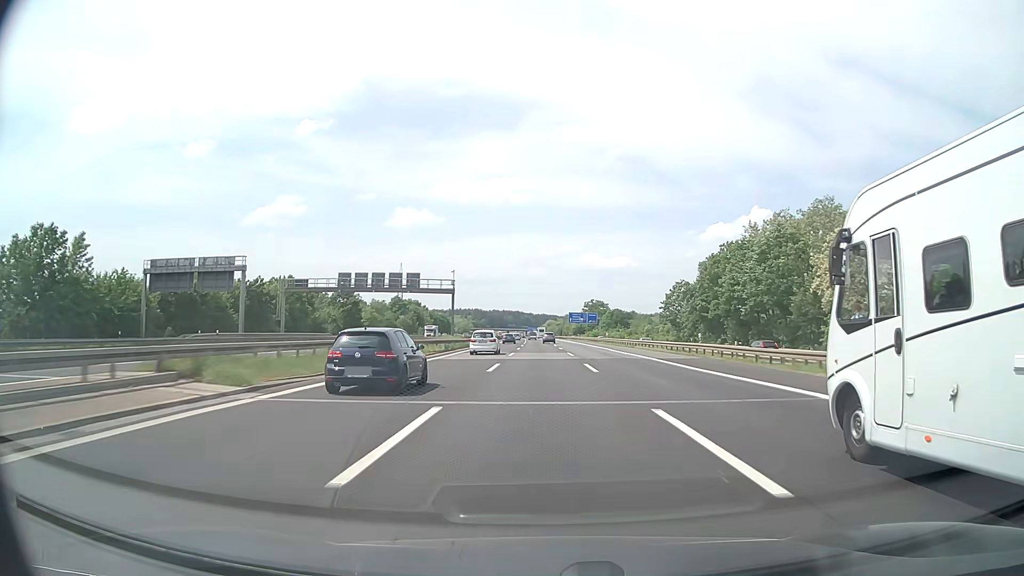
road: motorway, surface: asphalt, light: Day
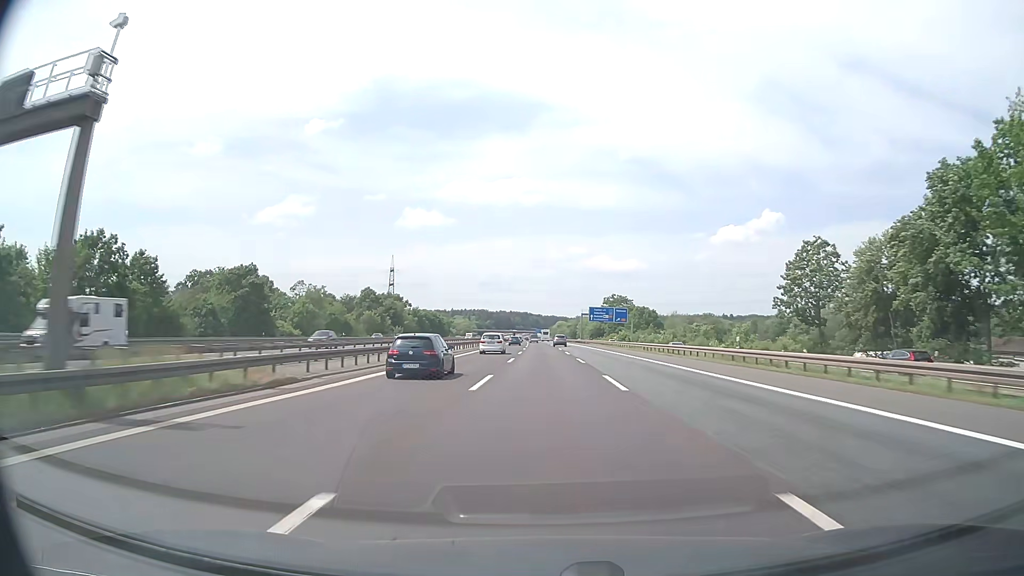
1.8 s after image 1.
(-0.4, +59.2) m; -1°
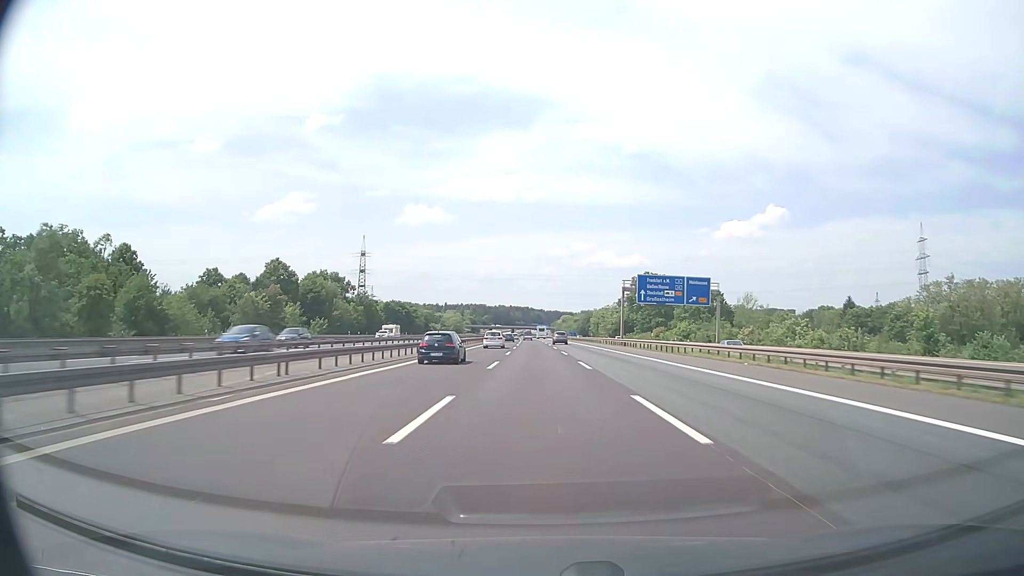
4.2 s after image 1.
(-0.3, +78.7) m; 0°
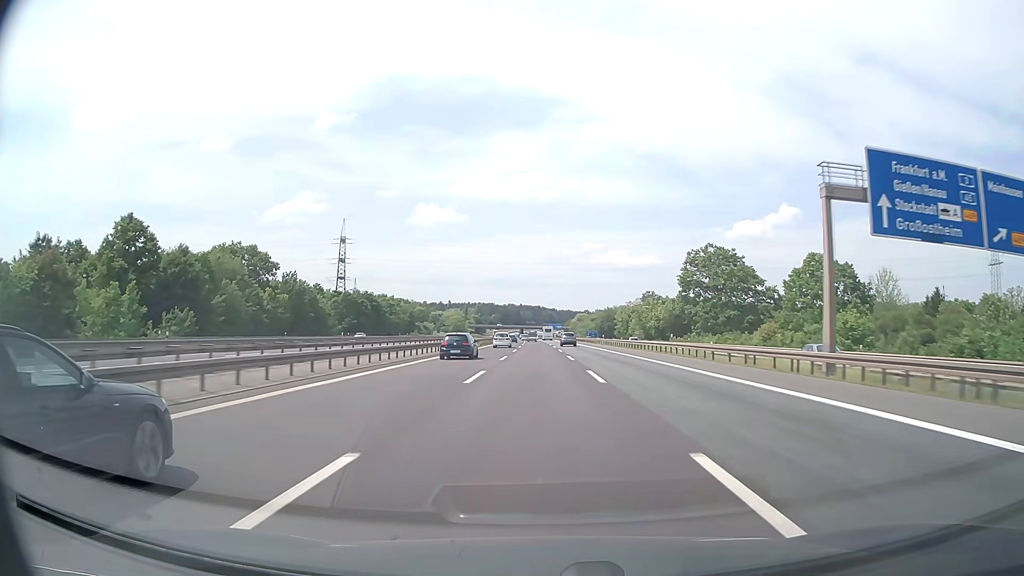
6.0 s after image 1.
(-0.3, +58.8) m; -1°
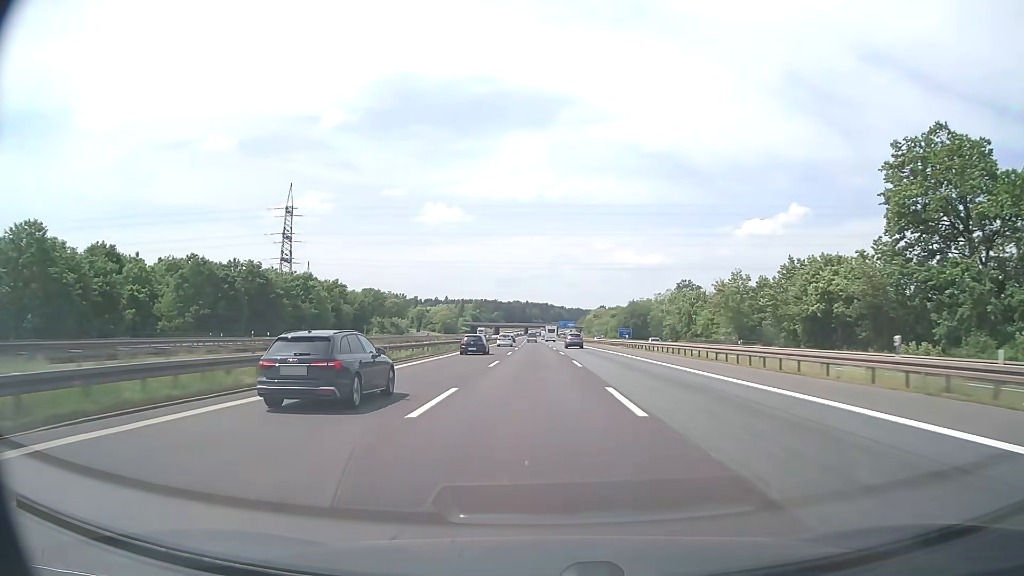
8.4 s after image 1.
(-0.6, +78.5) m; -1°
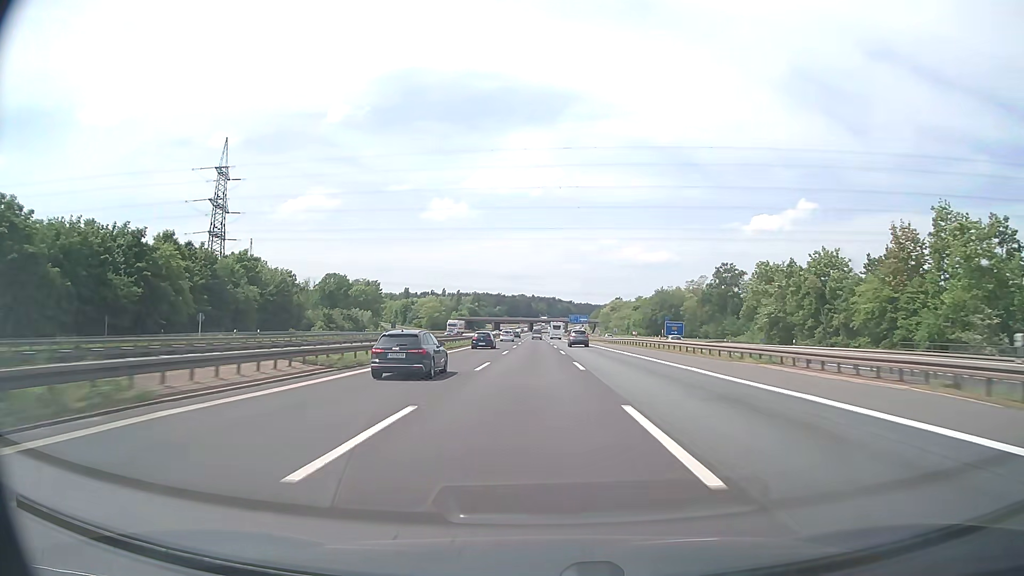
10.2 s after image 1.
(-0.3, +58.9) m; -1°
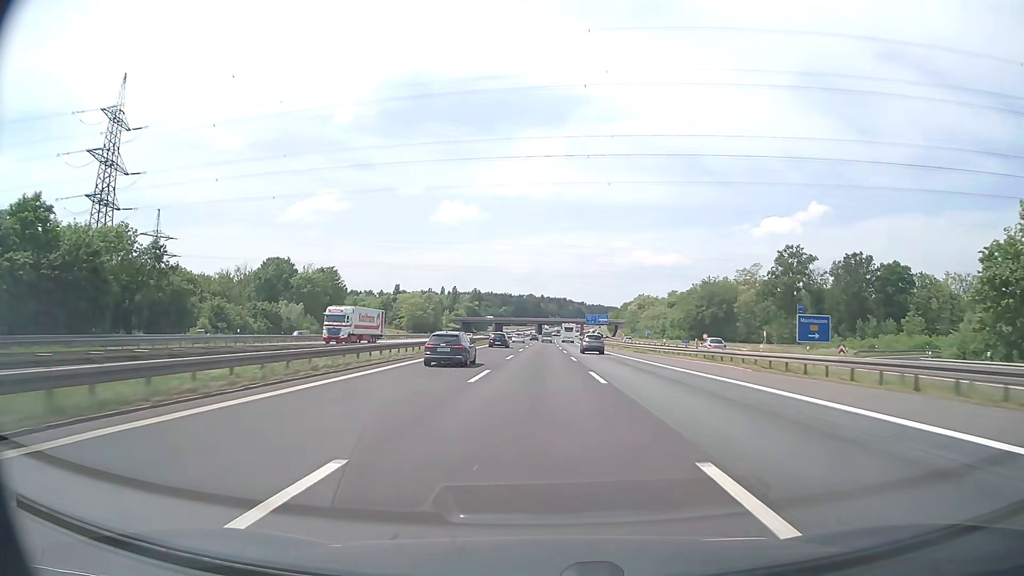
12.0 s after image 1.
(-0.3, +58.9) m; -1°
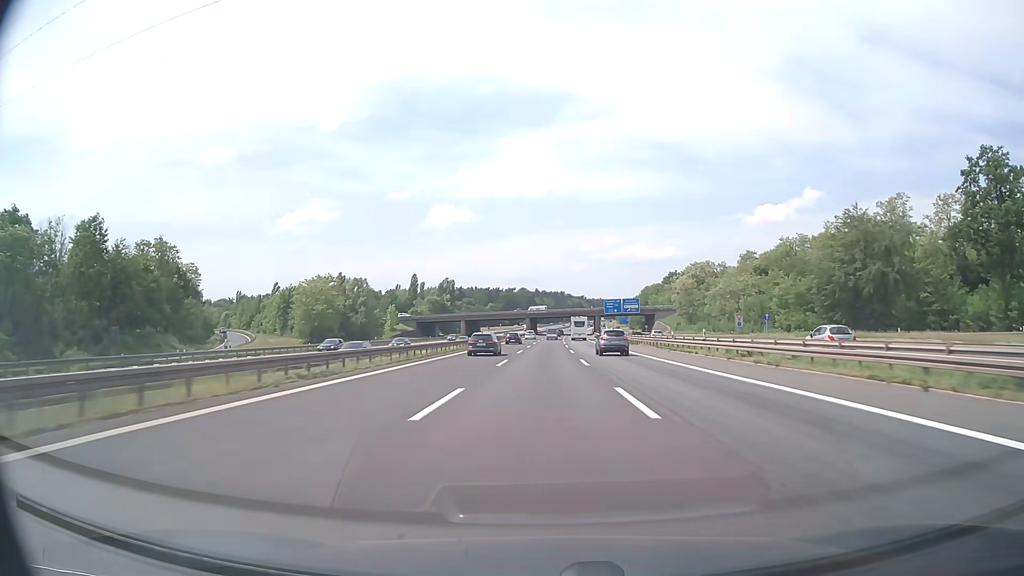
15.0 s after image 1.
(+0.4, +98.4) m; 0°
(0, +10) (0, +20) (0, +30) (0, +40) (0, +50) (0, +60) (0, +70) (+1, +80) (+1, +90) (+1, +100) m
